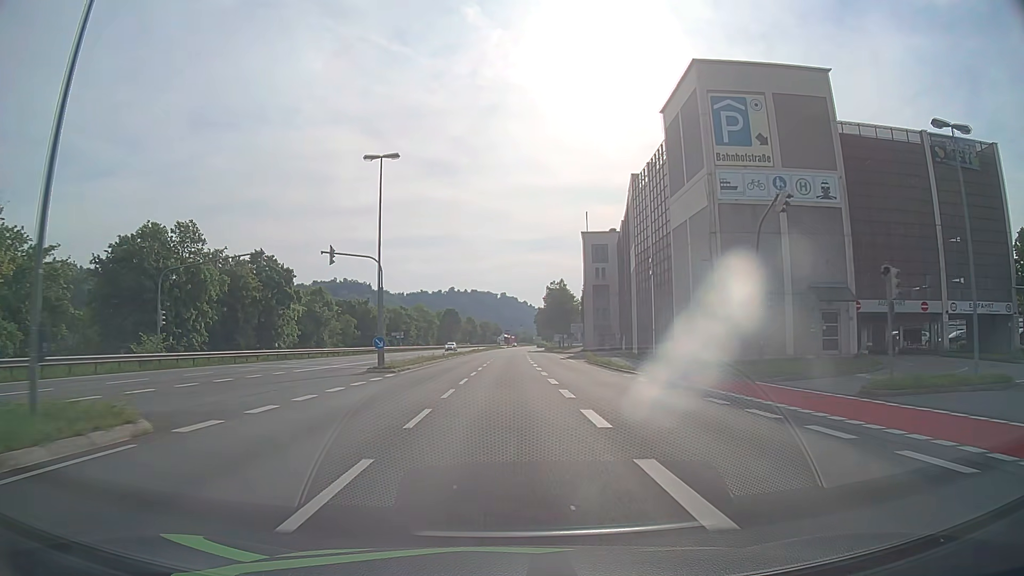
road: primary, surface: asphalt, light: Day
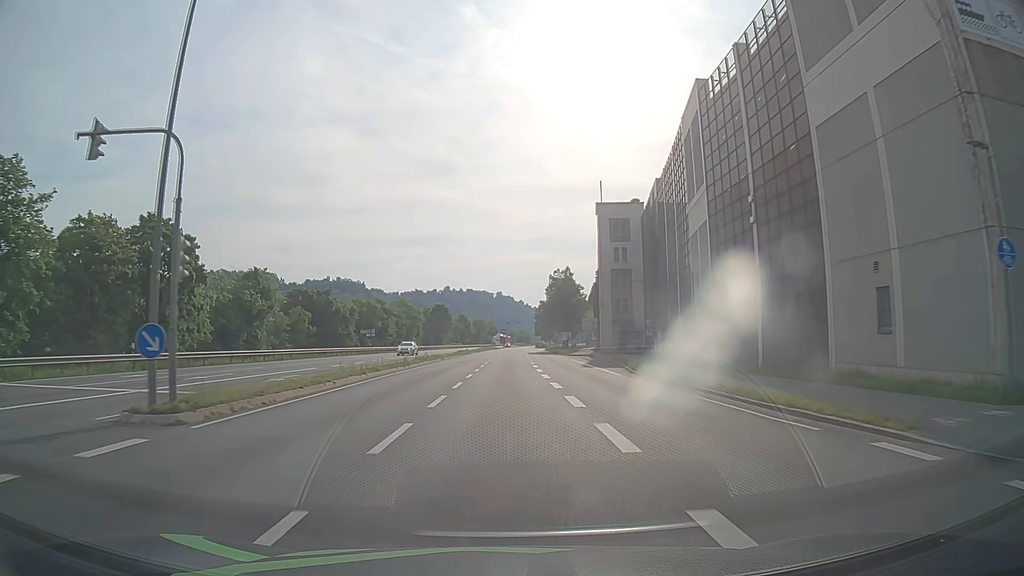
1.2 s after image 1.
(0.0, +20.6) m; 0°
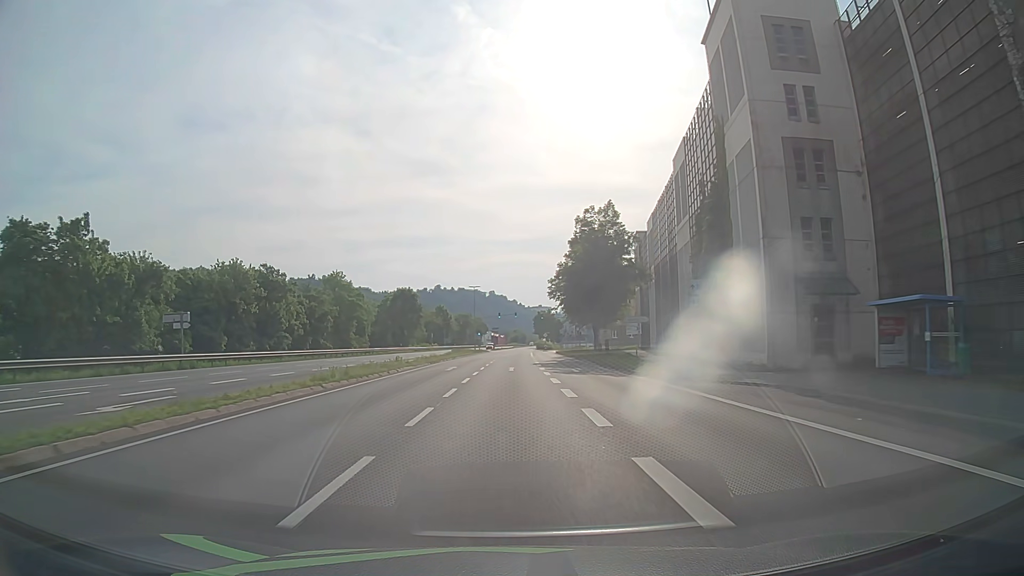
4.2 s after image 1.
(+0.4, +51.4) m; +1°
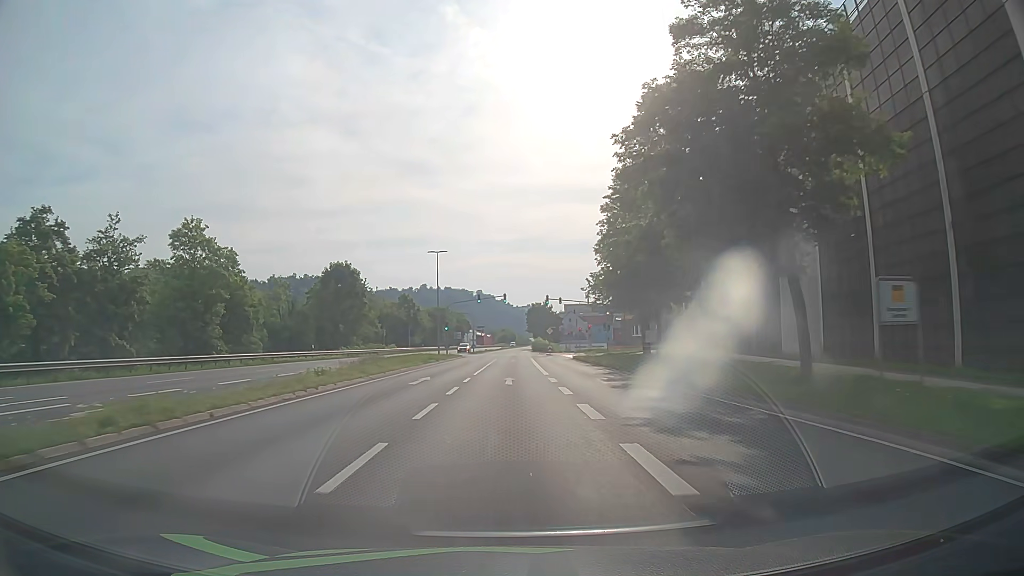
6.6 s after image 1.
(+0.5, +41.0) m; +2°
(0, +10) (0, +20) (0, +30) (0, +40) (0, +50) (0, +60) (0, +70) (0, +80) (0, +90) (0, +100) m
